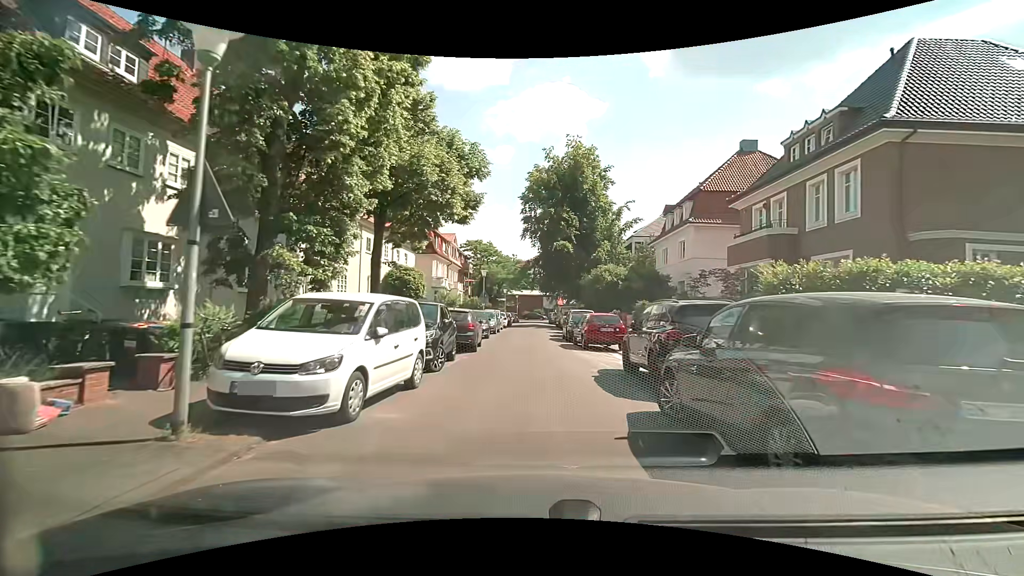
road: residential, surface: asphalt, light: Day
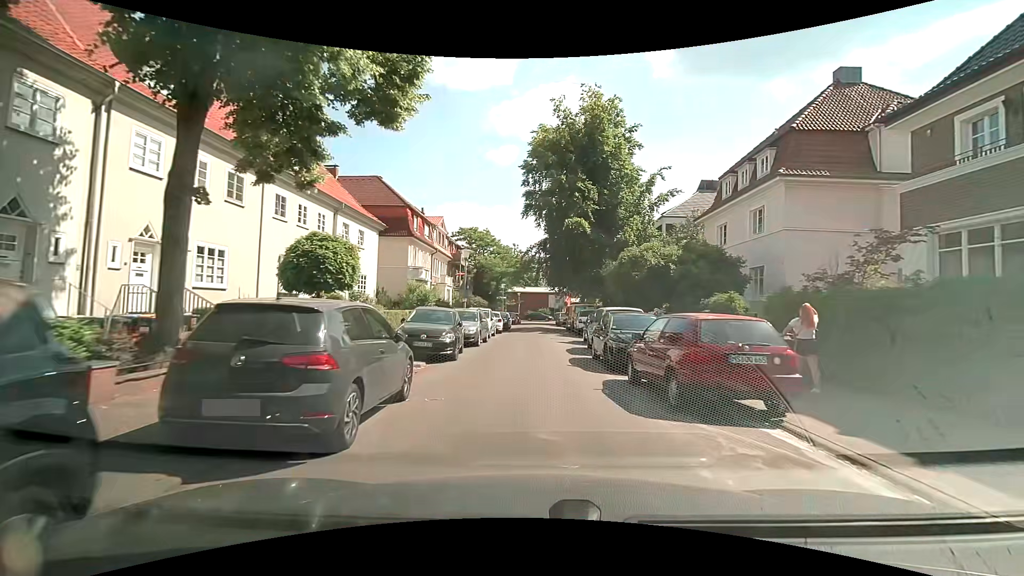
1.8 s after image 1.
(-0.1, +12.2) m; 0°
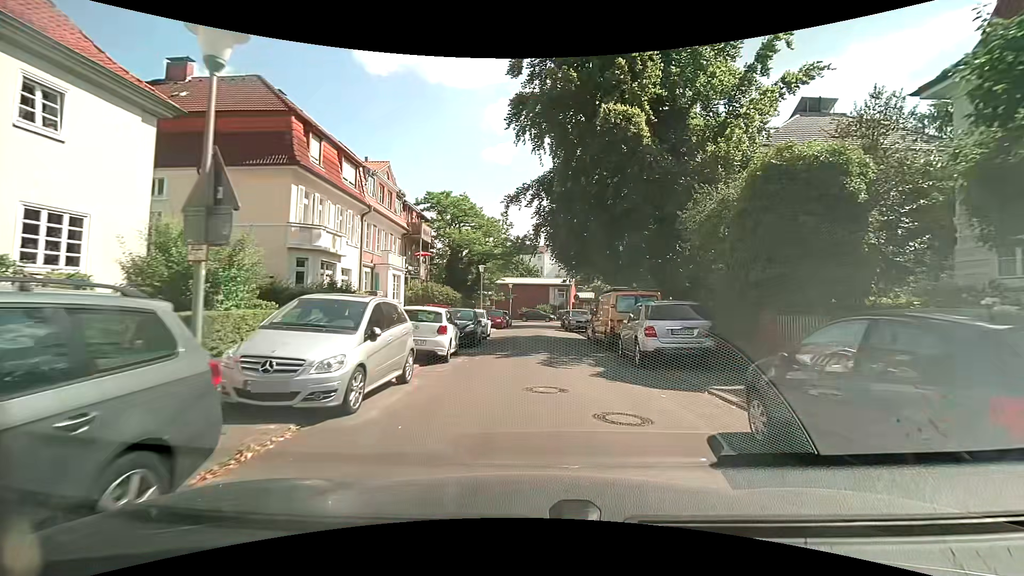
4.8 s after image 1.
(-0.2, +20.1) m; 0°
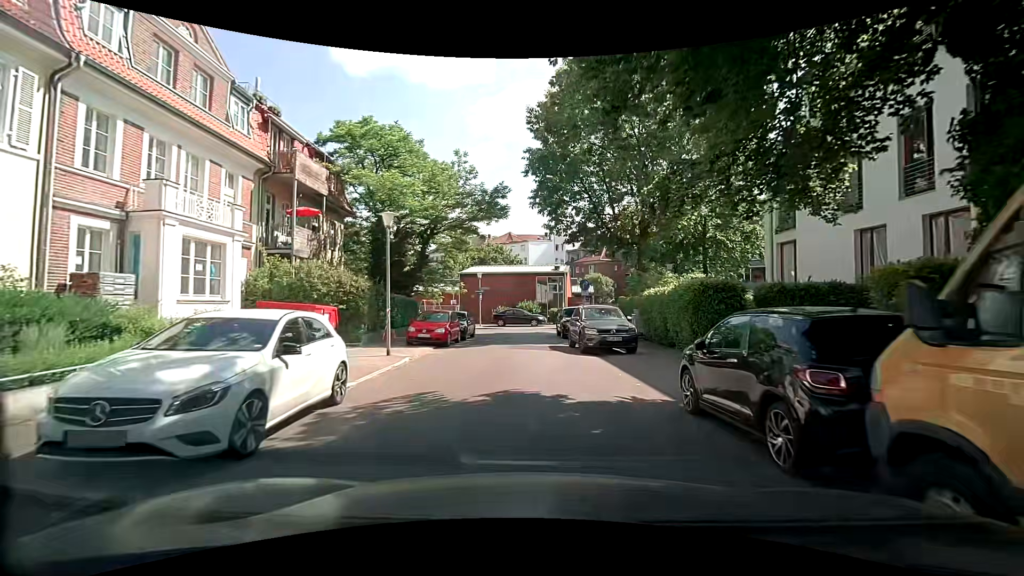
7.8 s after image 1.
(+0.4, +19.2) m; +1°
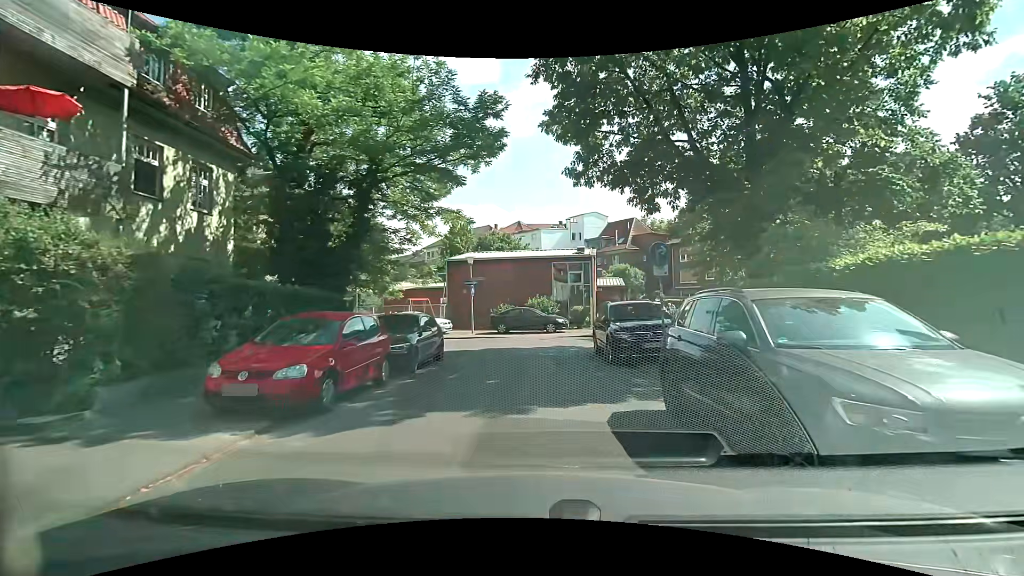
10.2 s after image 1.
(+0.1, +13.1) m; 0°
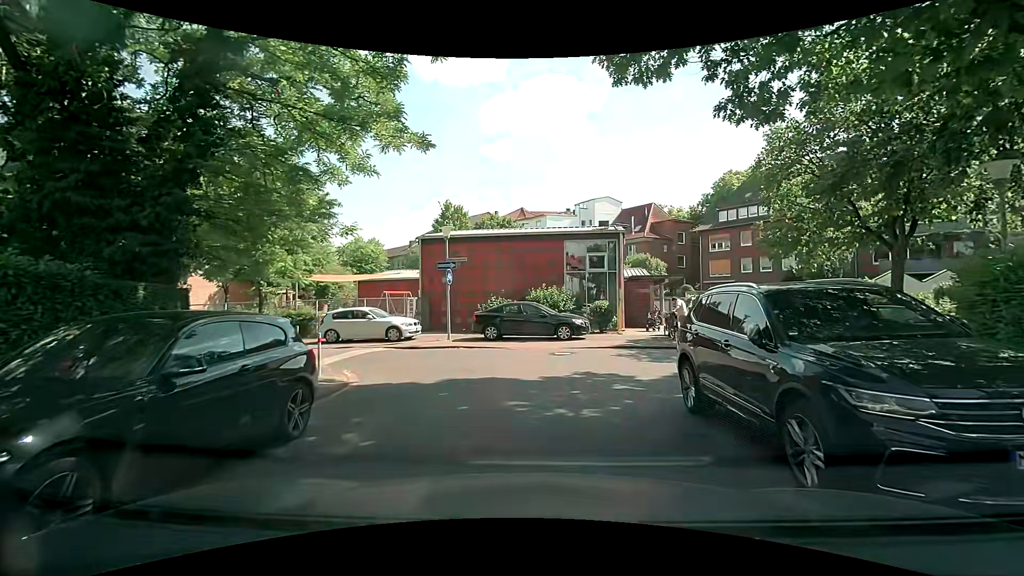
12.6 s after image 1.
(-0.1, +9.1) m; 0°
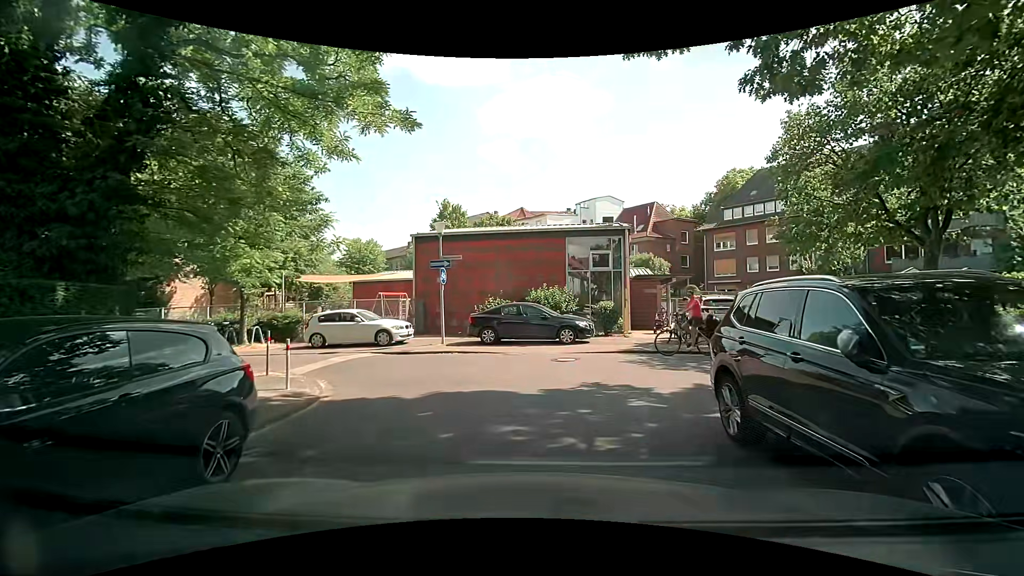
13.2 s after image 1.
(0.0, +1.4) m; +1°
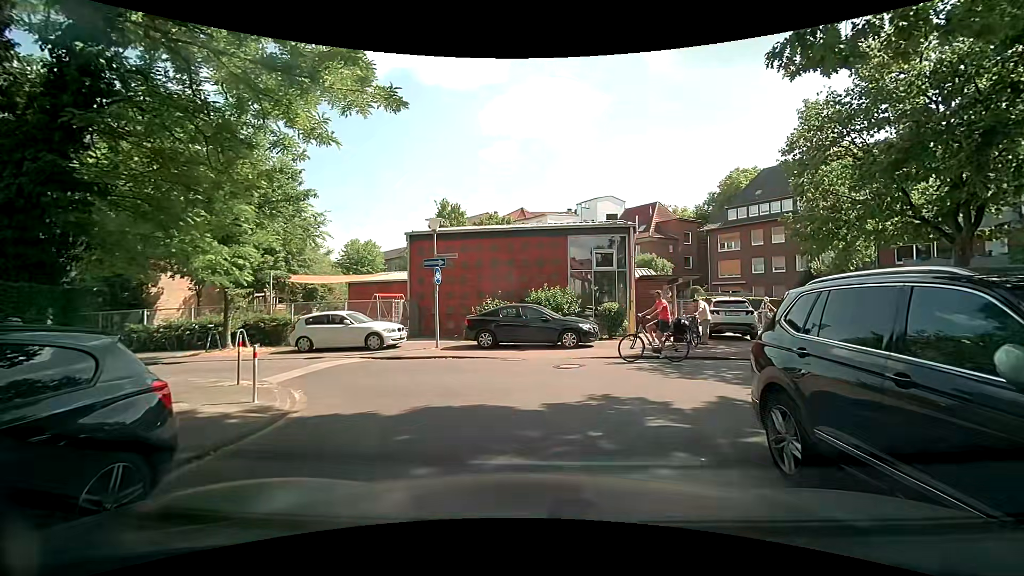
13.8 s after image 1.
(0.0, +1.1) m; 0°
